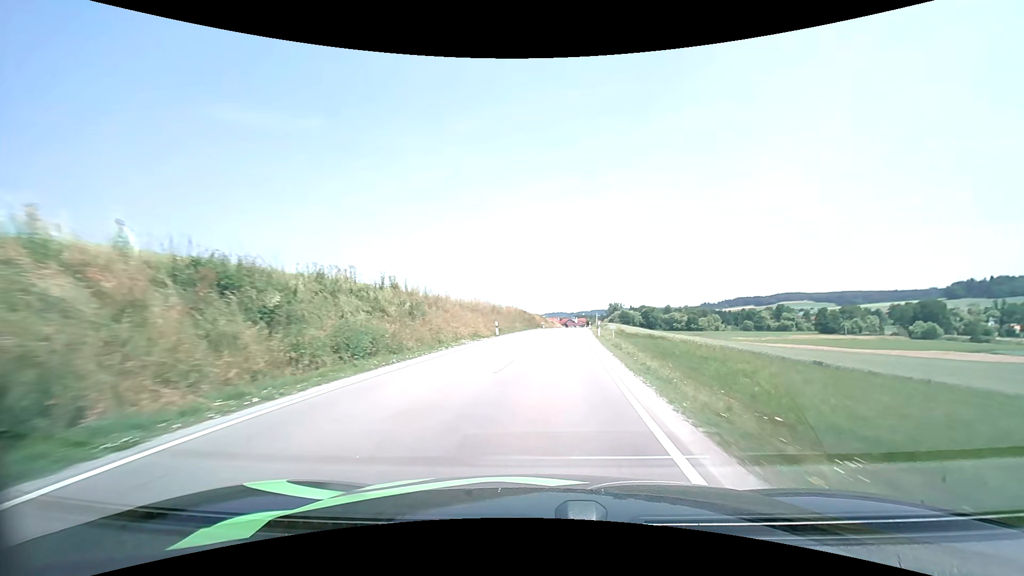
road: secondary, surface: asphalt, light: Day
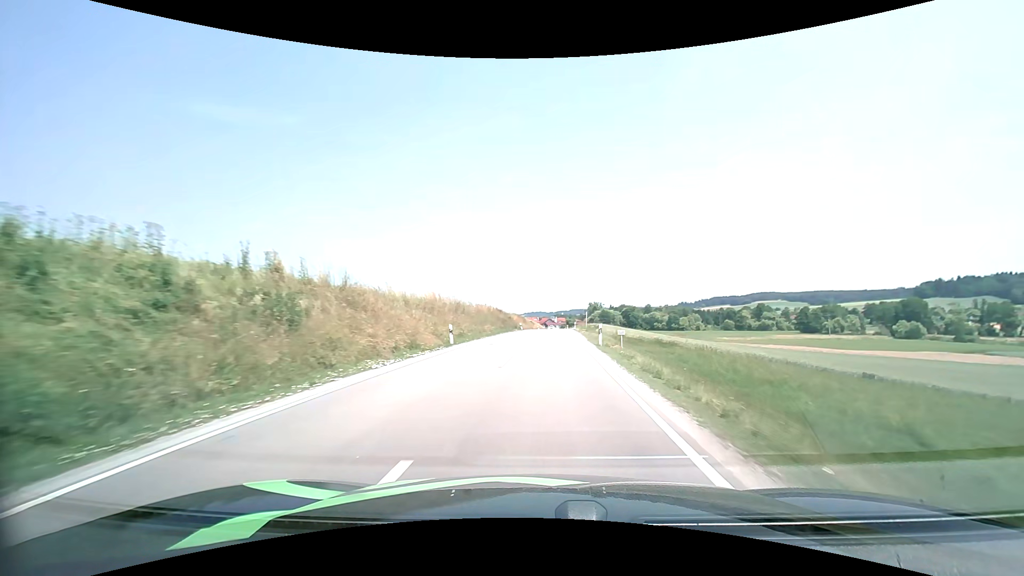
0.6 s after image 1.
(+0.2, +11.0) m; +2°
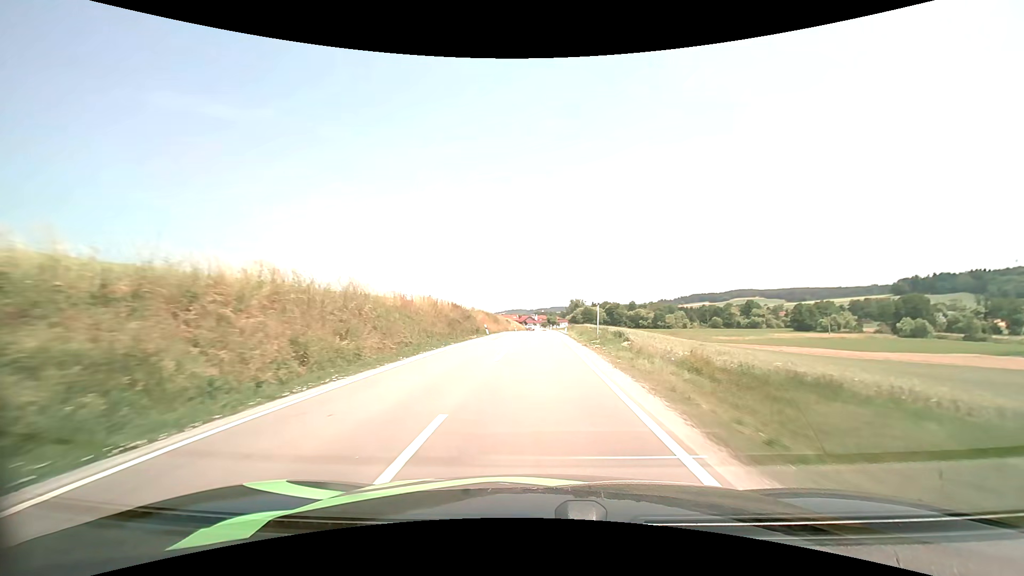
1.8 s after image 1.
(+0.6, +22.1) m; +2°
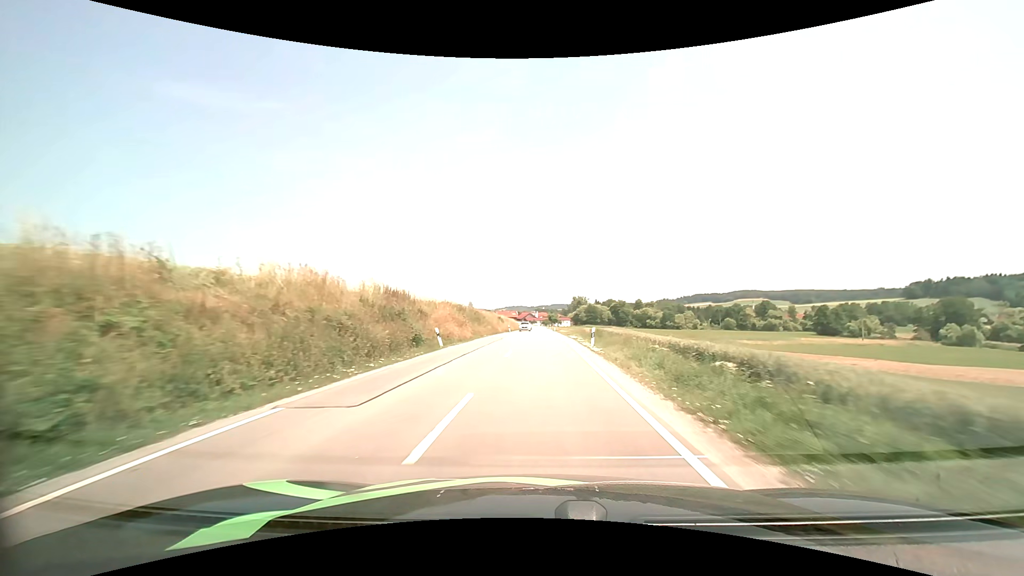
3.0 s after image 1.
(0.0, +22.2) m; 0°
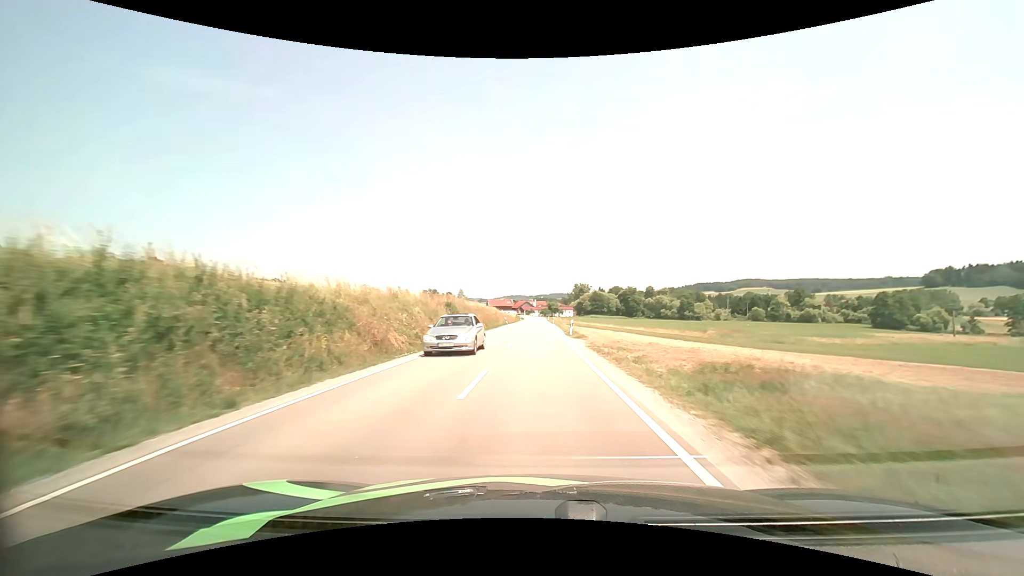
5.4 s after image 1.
(+0.4, +44.9) m; 0°
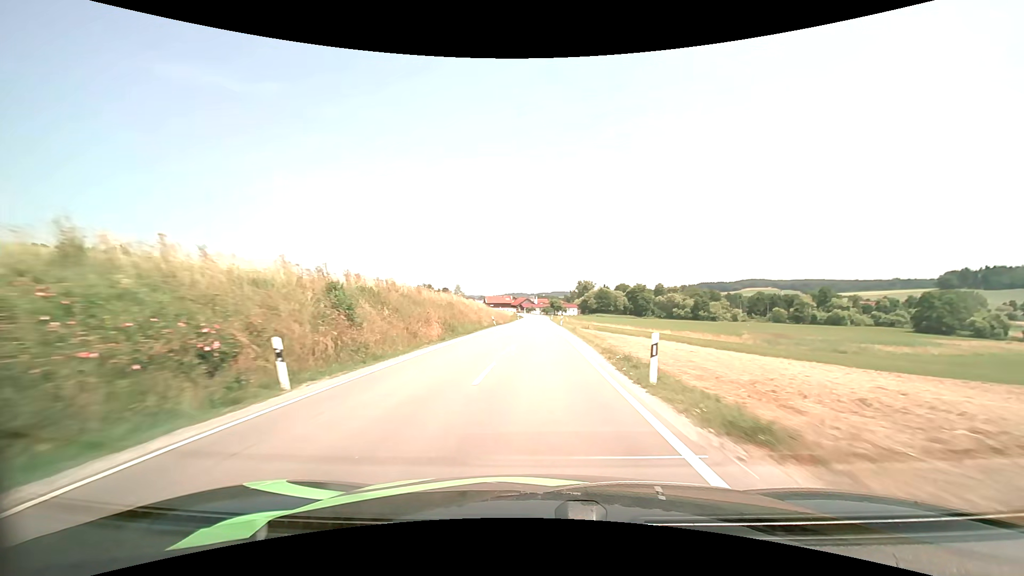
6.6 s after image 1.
(0.0, +22.8) m; 0°
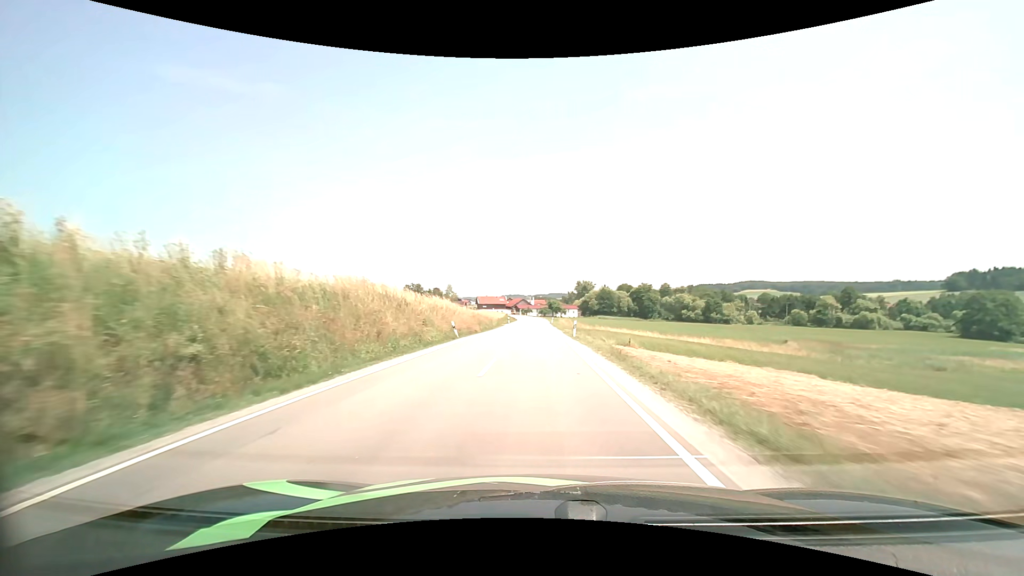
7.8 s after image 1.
(+0.1, +22.8) m; 0°
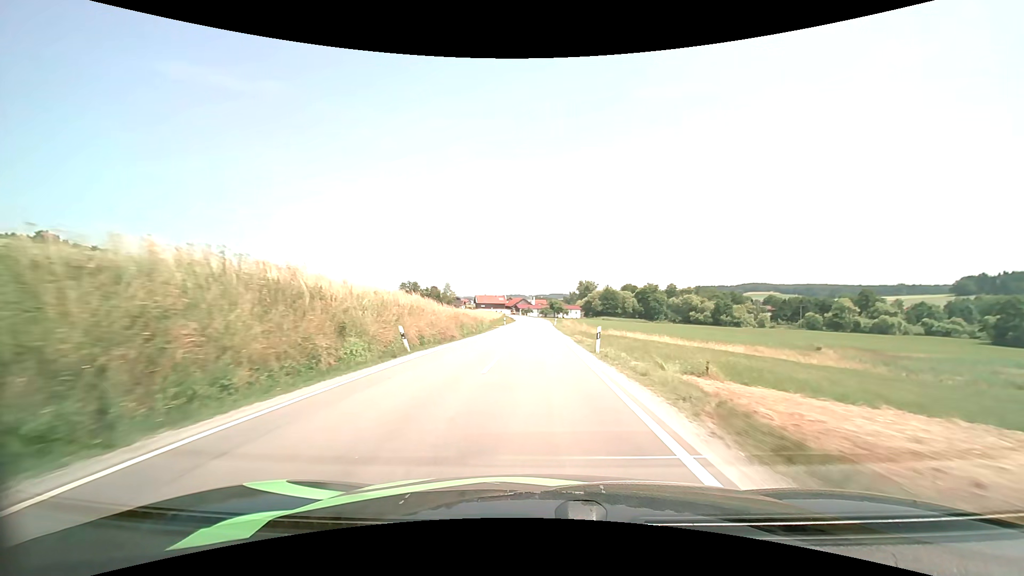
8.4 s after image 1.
(0.0, +11.3) m; 0°
(0, +10) (0, +20) (0, +30) (0, +40) (0, +50) (0, +60) (0, +70) (0, +80) (0, +90) (0, +100) m
